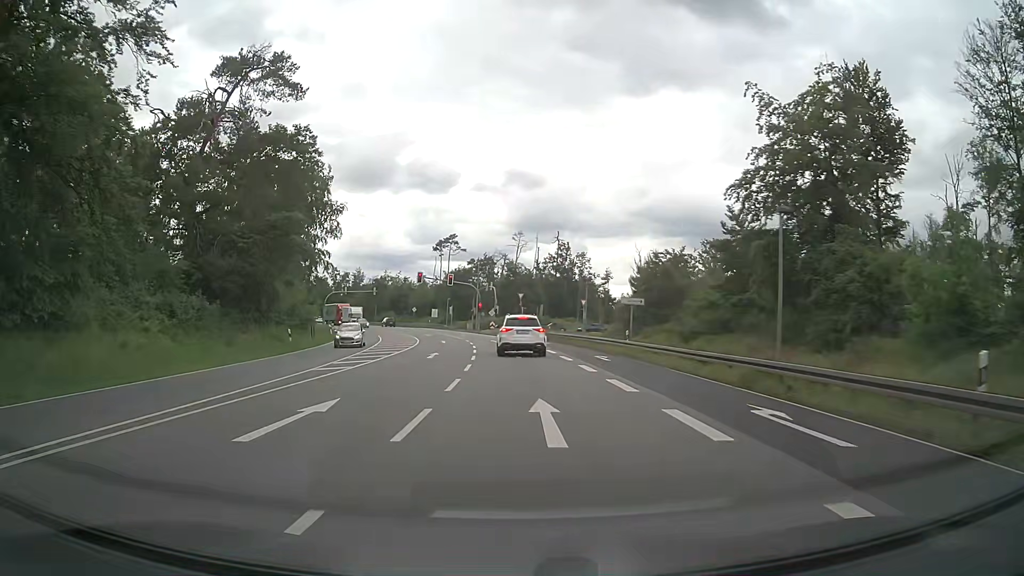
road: primary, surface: asphalt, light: Day
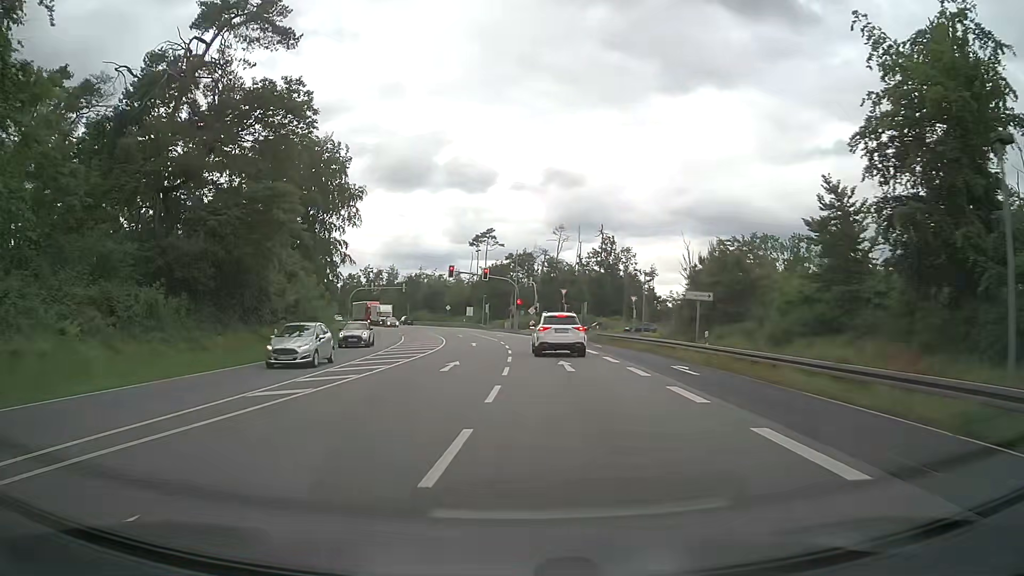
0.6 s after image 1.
(-0.2, +8.2) m; -4°
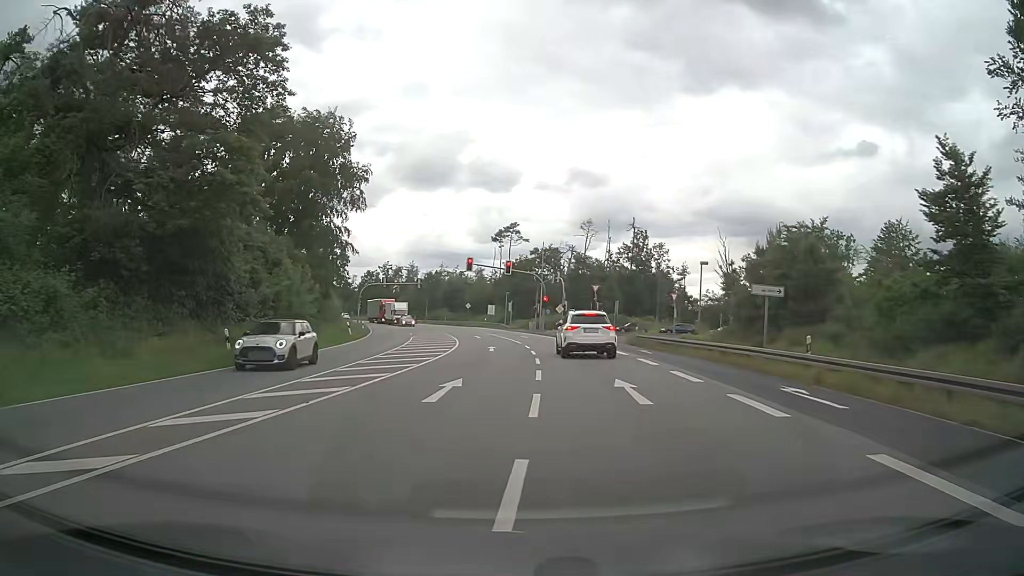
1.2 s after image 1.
(-0.1, +8.0) m; -2°
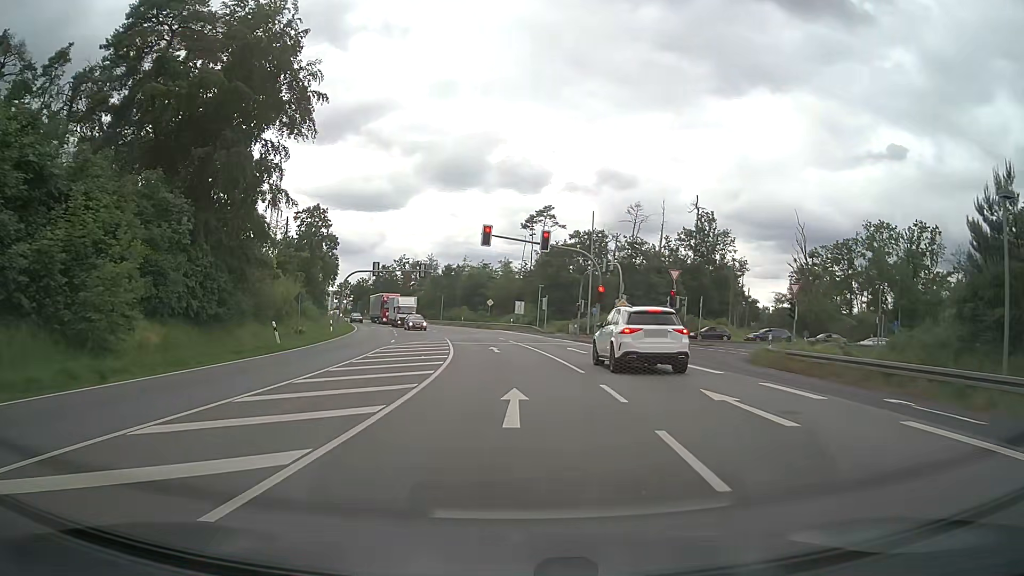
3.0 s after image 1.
(-0.7, +22.1) m; -3°
